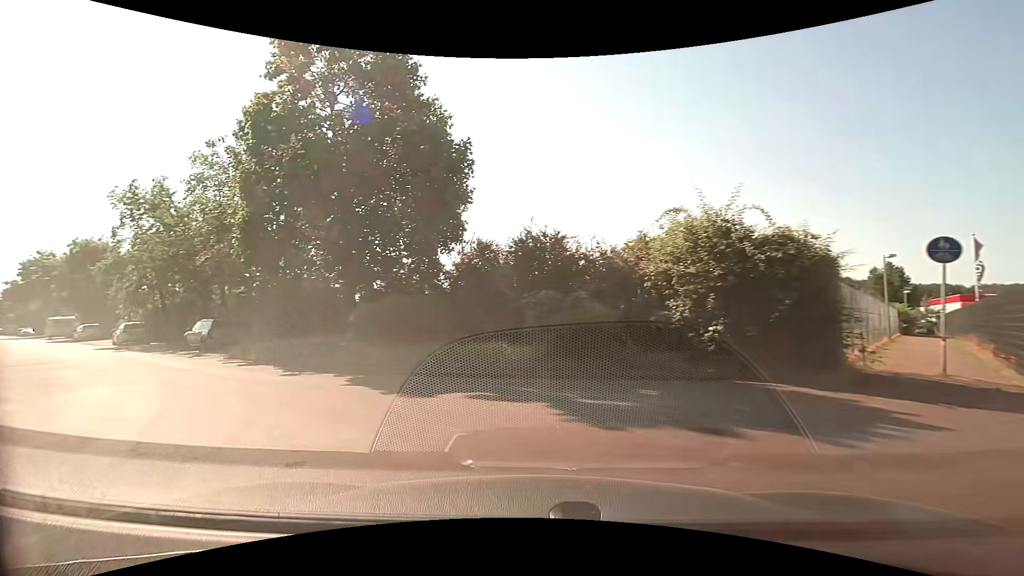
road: residential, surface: paved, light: Day
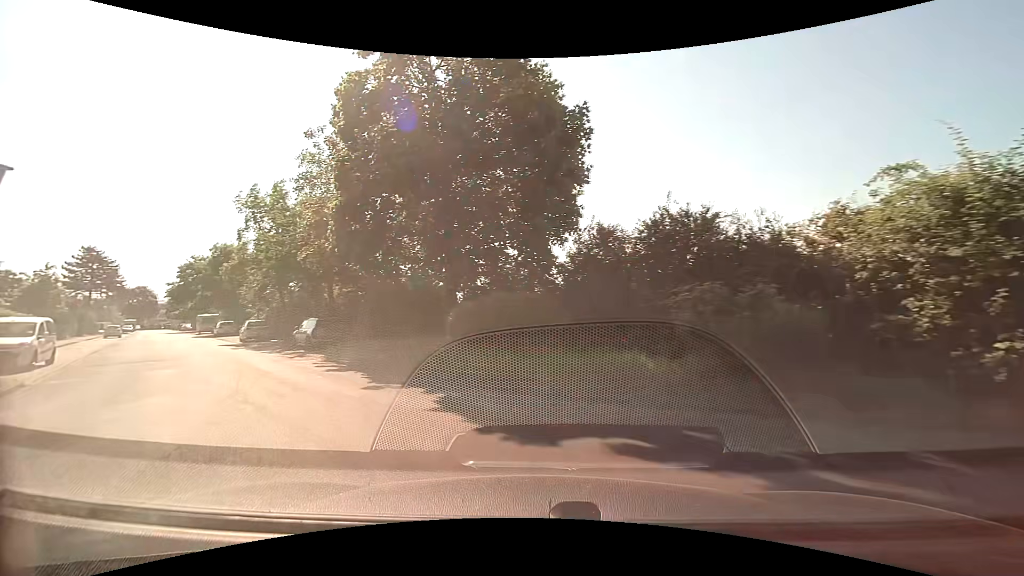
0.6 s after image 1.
(-0.4, +3.0) m; -13°
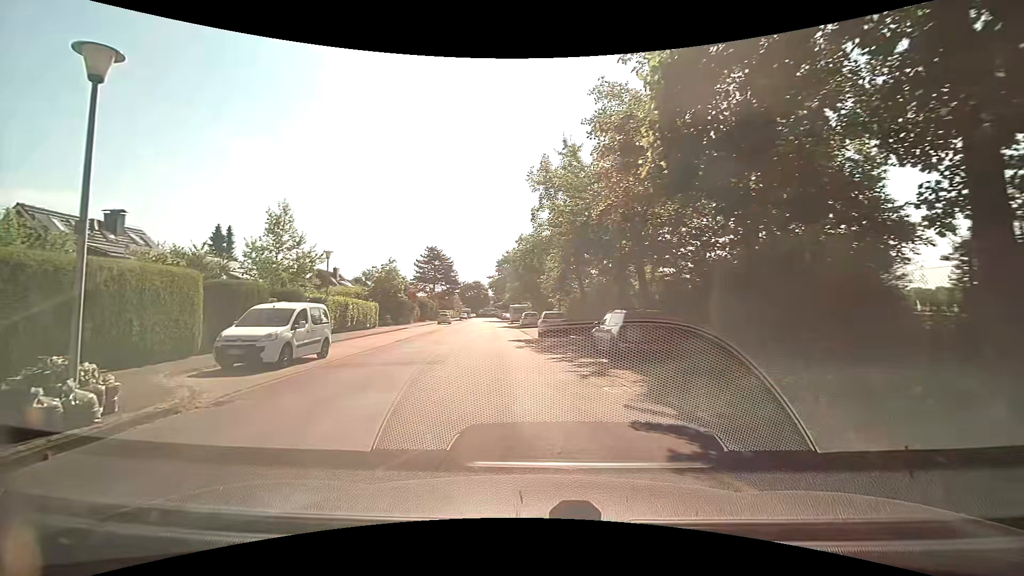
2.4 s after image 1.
(-2.8, +9.0) m; -34°
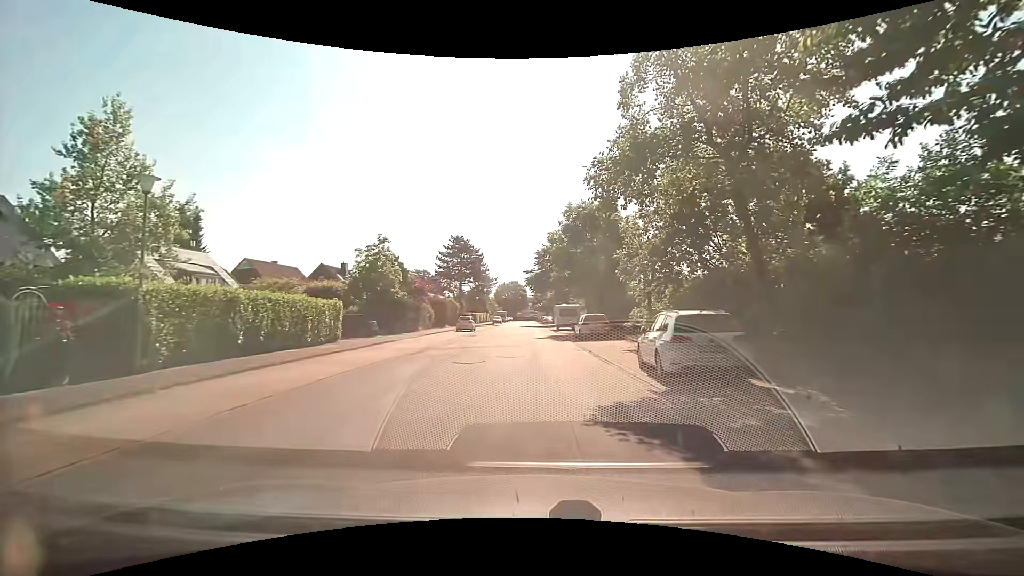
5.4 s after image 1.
(-1.4, +18.2) m; -4°
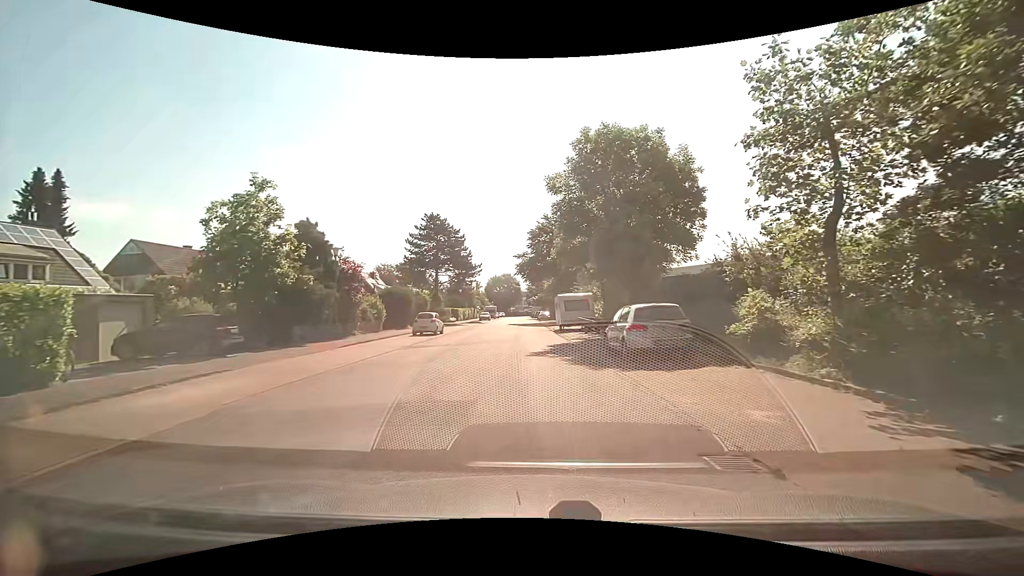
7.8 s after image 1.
(0.0, +15.2) m; 0°
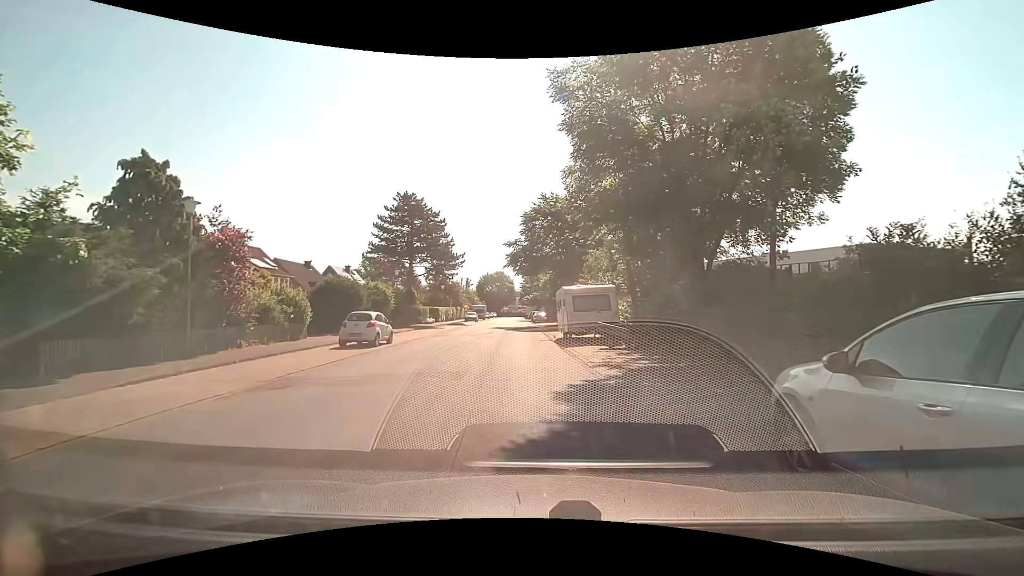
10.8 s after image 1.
(0.0, +11.2) m; +1°
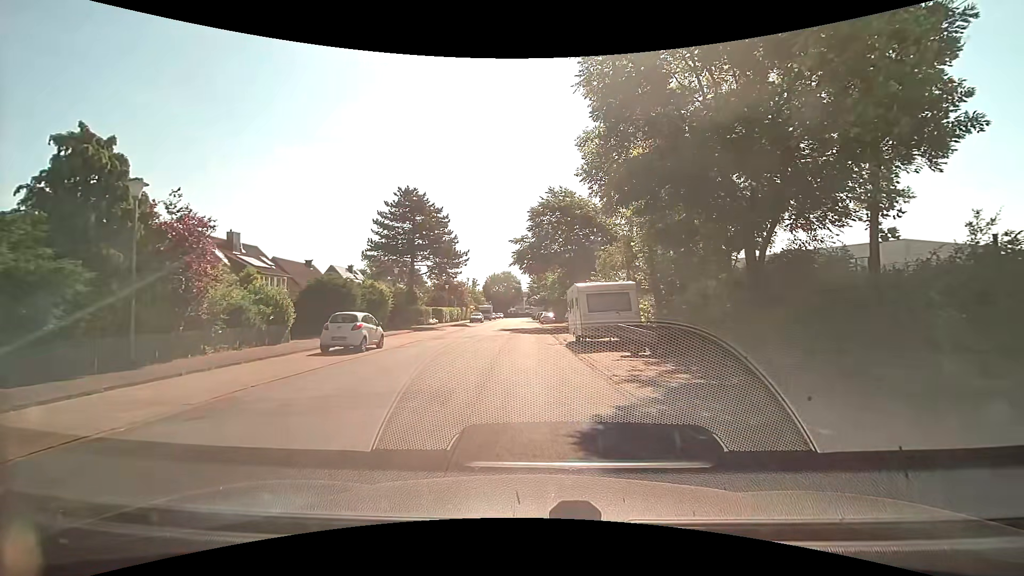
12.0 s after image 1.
(0.0, +2.6) m; -1°
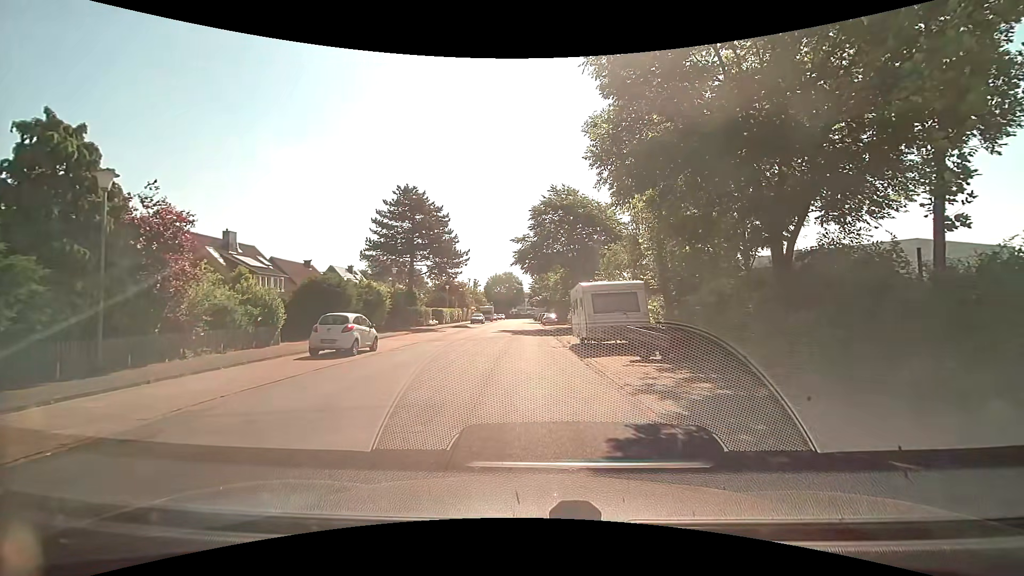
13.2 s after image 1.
(0.0, +1.0) m; 0°
